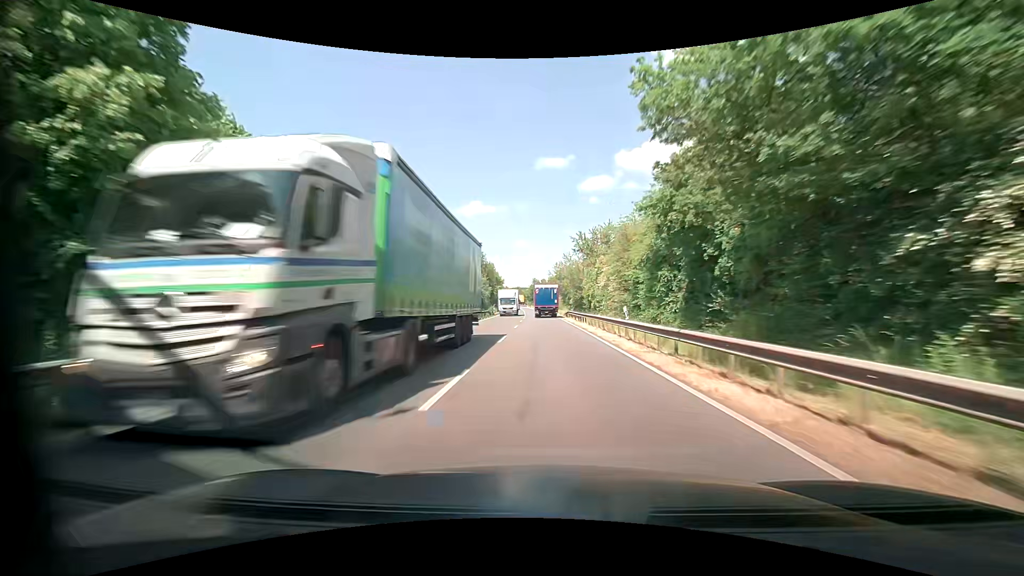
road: primary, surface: asphalt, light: Day
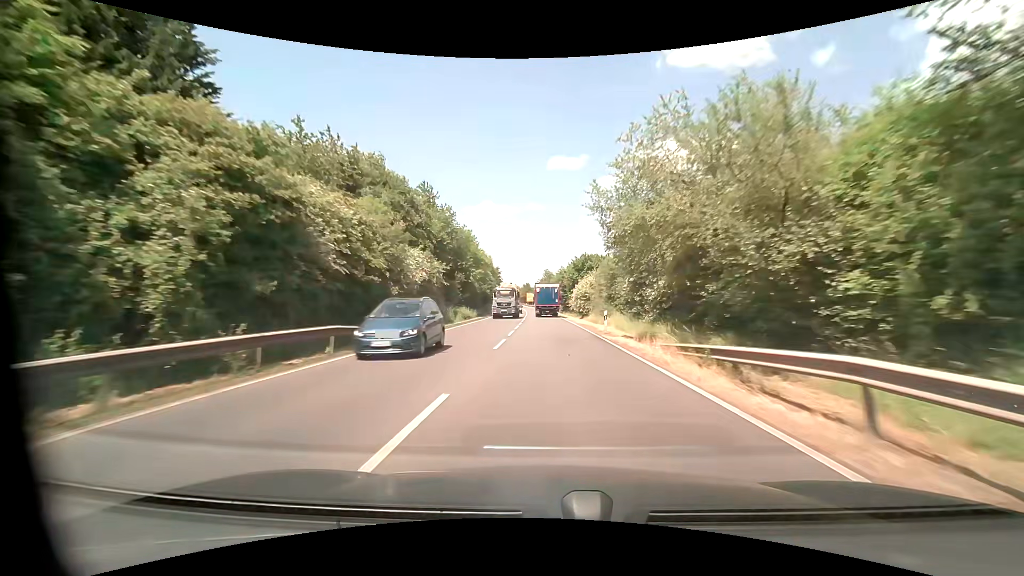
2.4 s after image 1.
(-0.3, +50.4) m; -1°
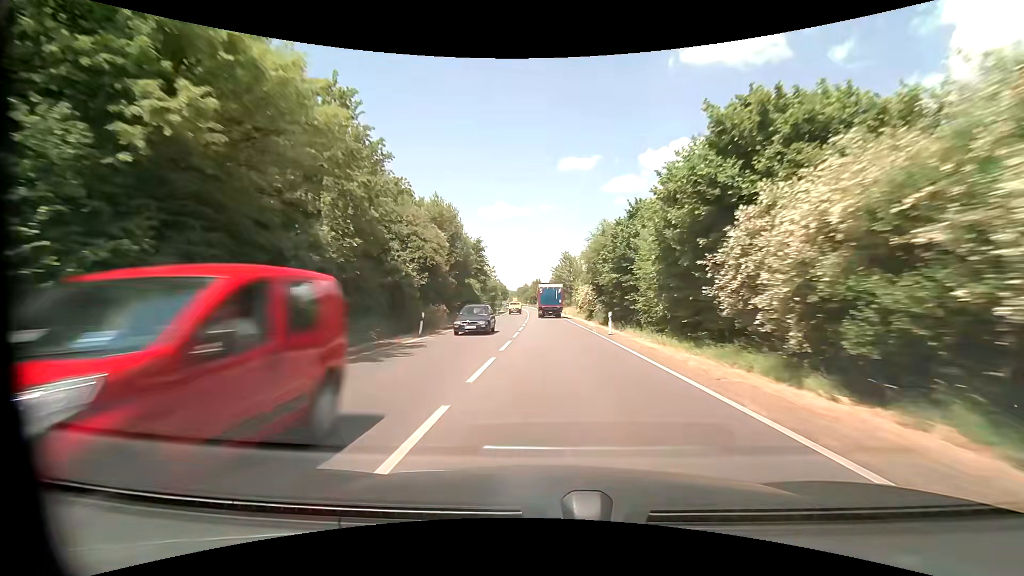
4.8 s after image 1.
(-0.6, +50.0) m; -1°
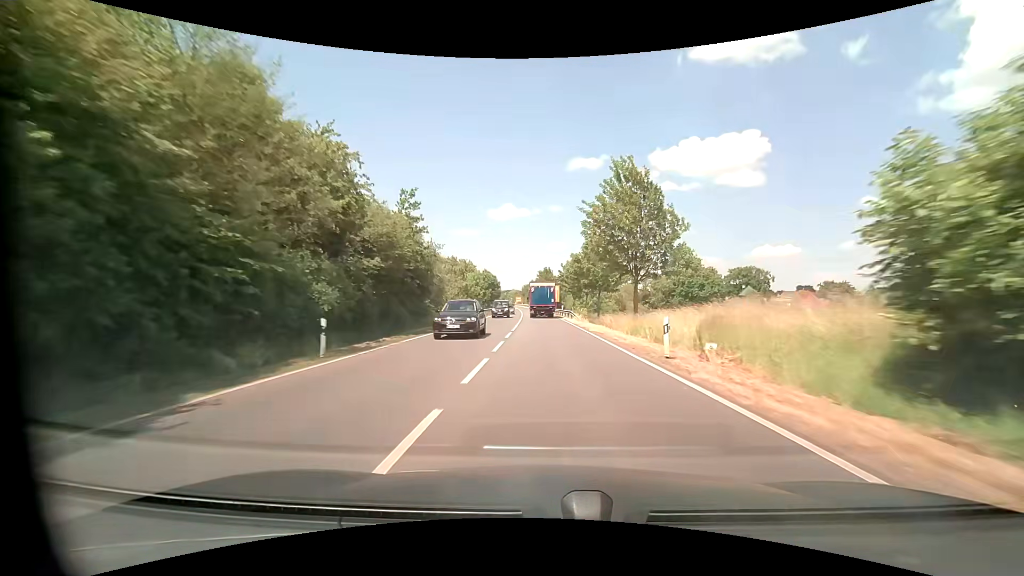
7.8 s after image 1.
(-0.7, +61.7) m; -1°
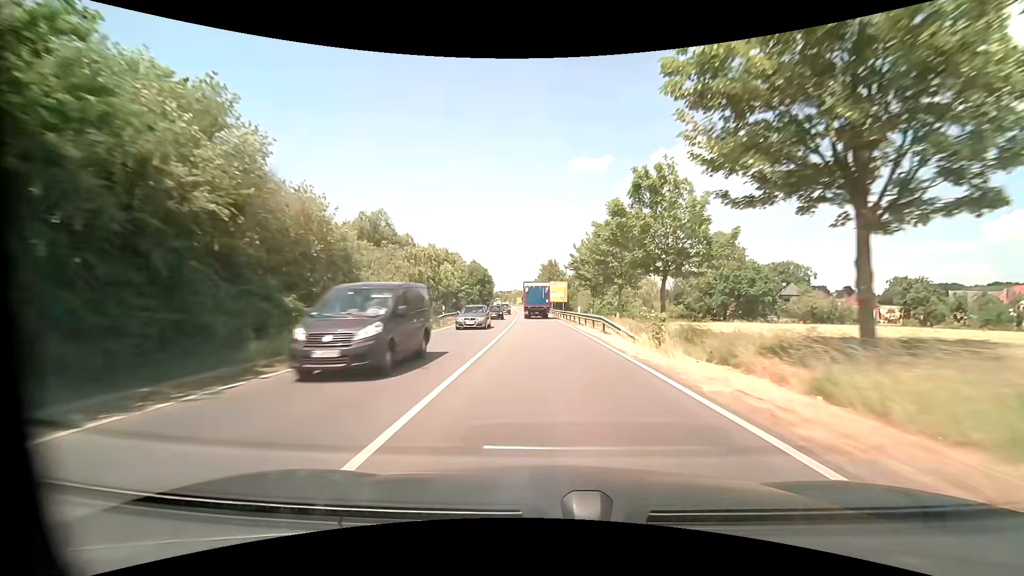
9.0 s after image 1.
(-0.1, +24.4) m; -1°
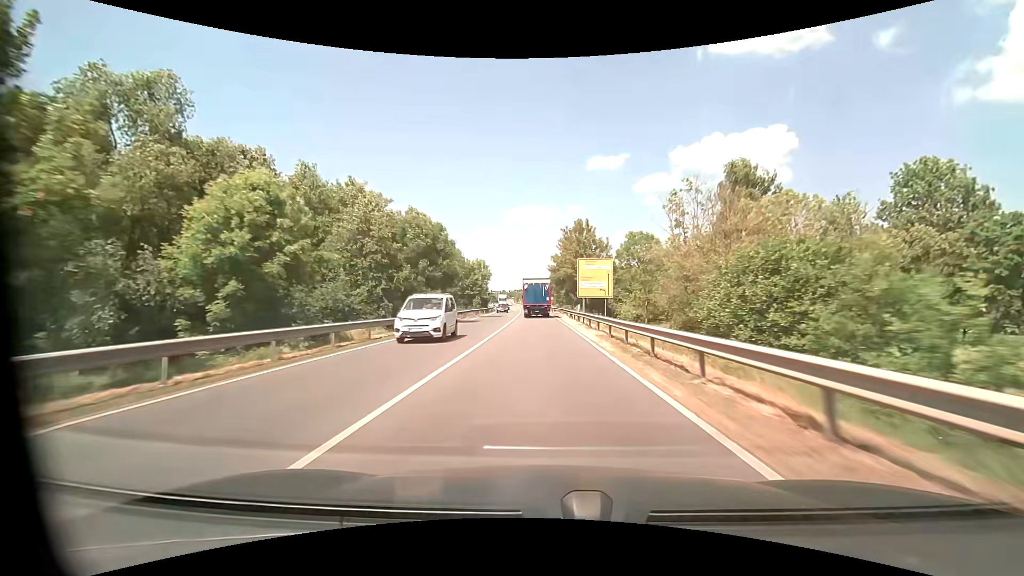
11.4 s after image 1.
(-0.7, +48.3) m; -2°
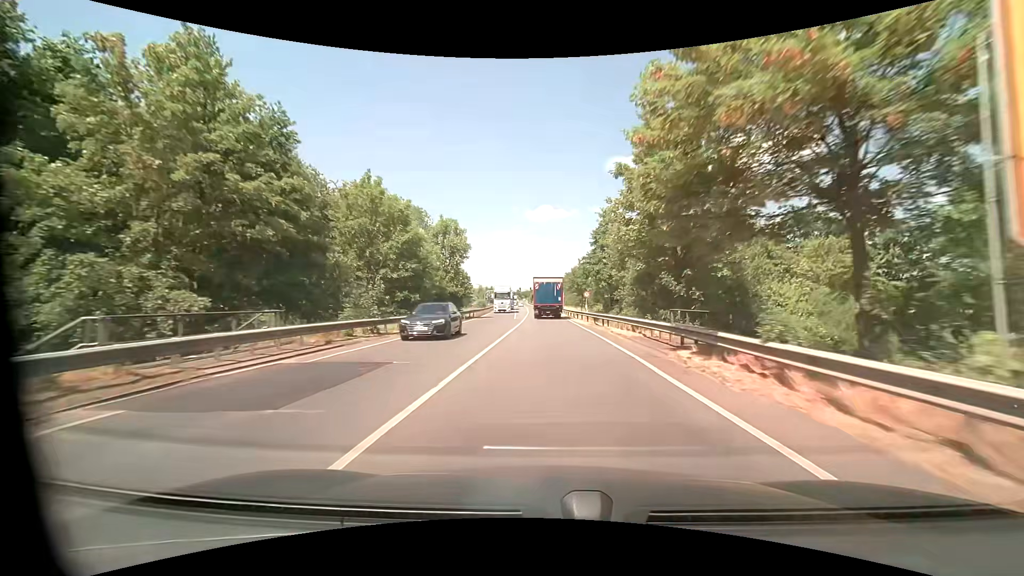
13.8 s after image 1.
(-1.2, +46.5) m; -2°
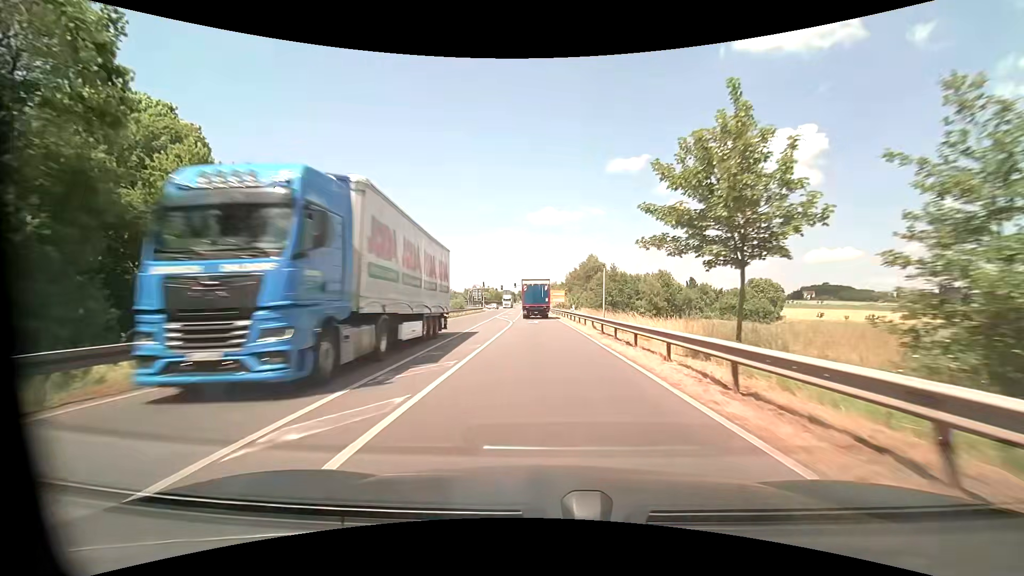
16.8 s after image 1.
(-0.3, +50.5) m; -1°
(0, +10) (0, +20) (0, +30) (0, +40) (0, +50) (-1, +60) (-1, +70) (-1, +80) (-2, +90) (-3, +100) m
